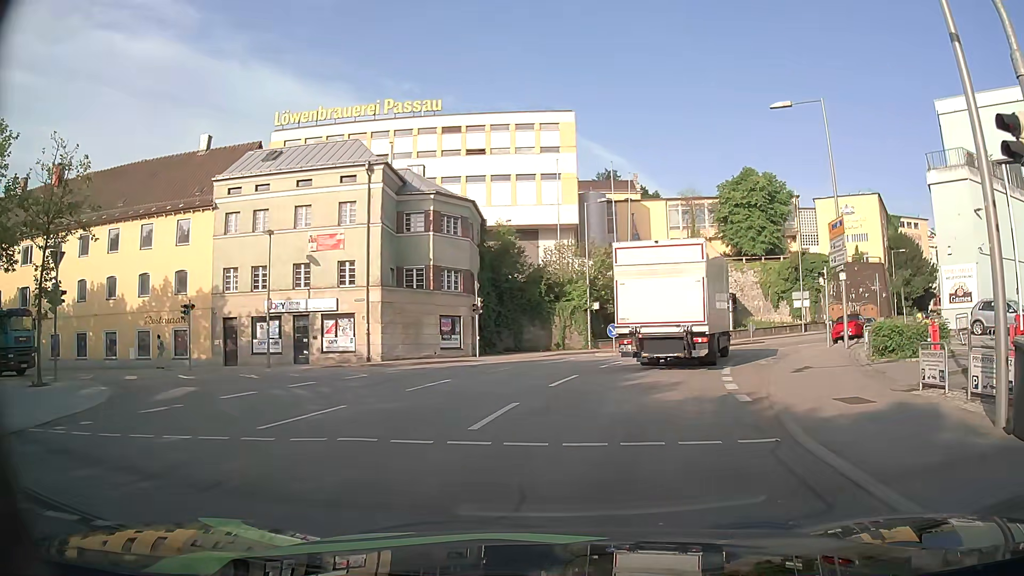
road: residential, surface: asphalt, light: Day
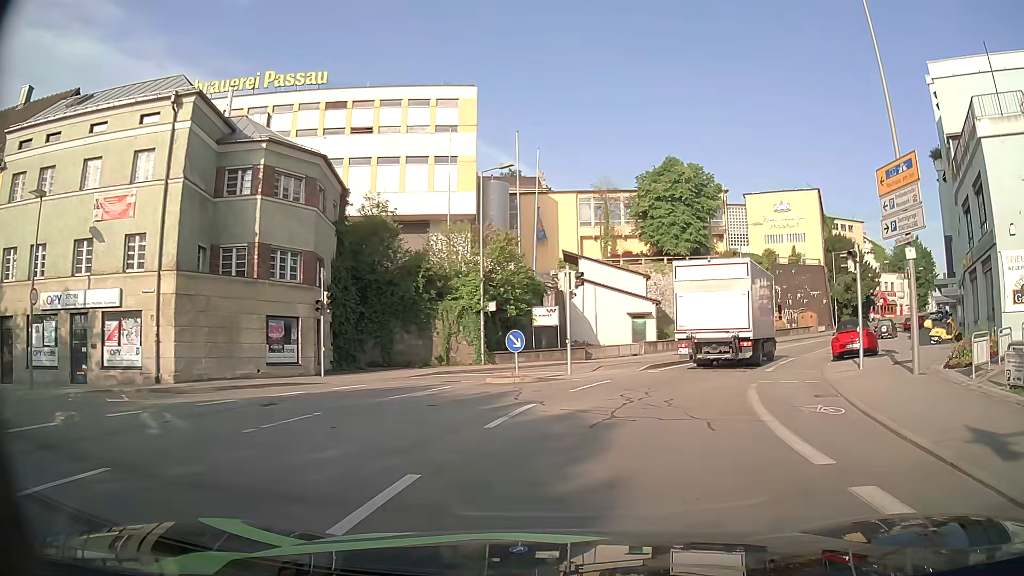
(+0.4, +11.9) m; +6°
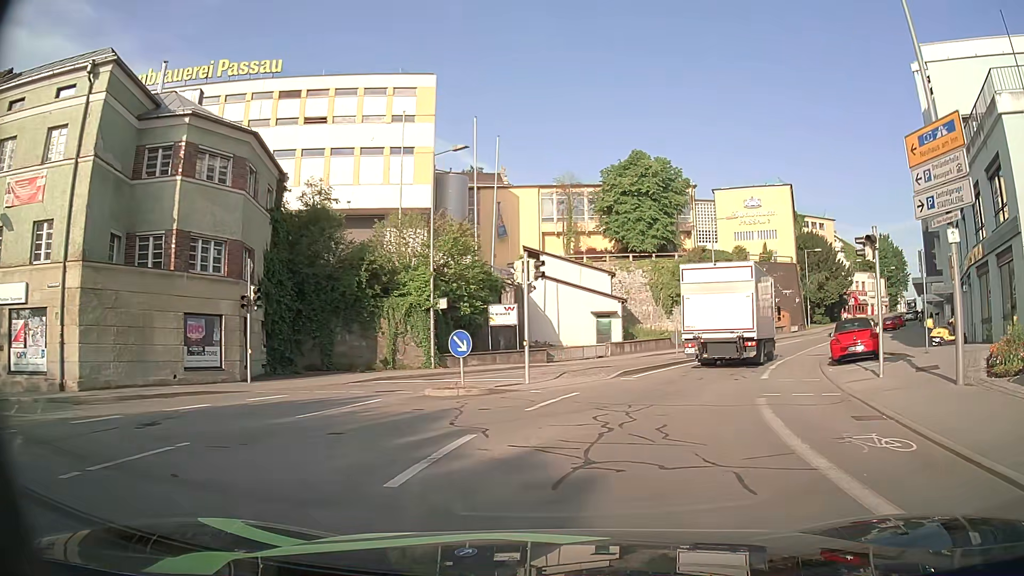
(+0.1, +3.5) m; +3°
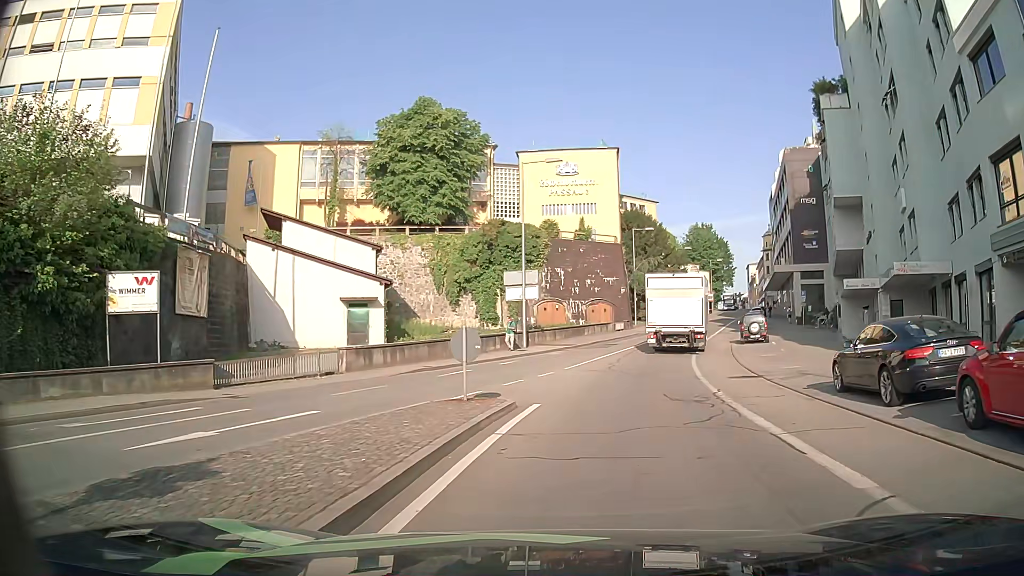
(+3.1, +18.4) m; +19°
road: tertiary
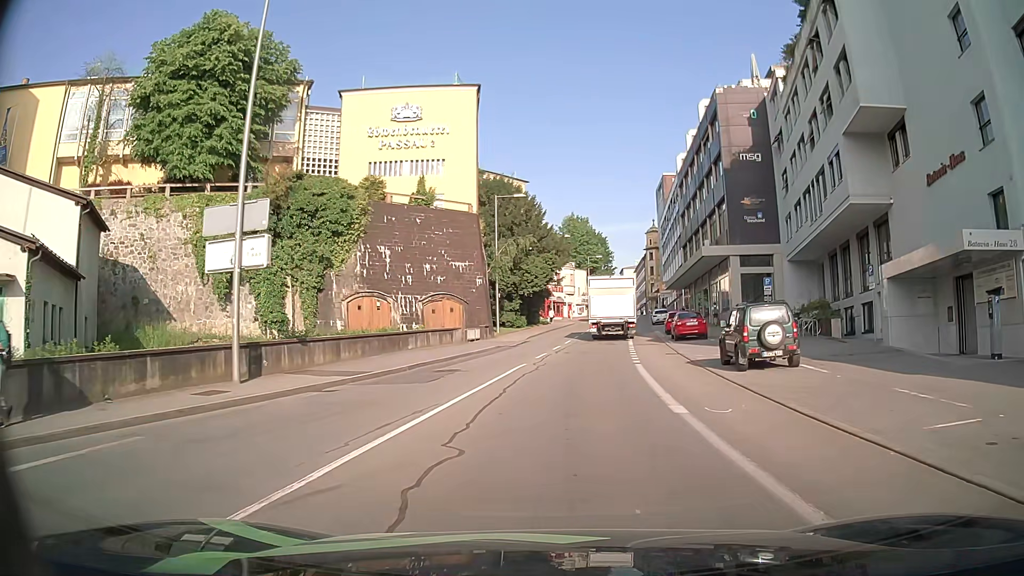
(+2.3, +21.5) m; +12°
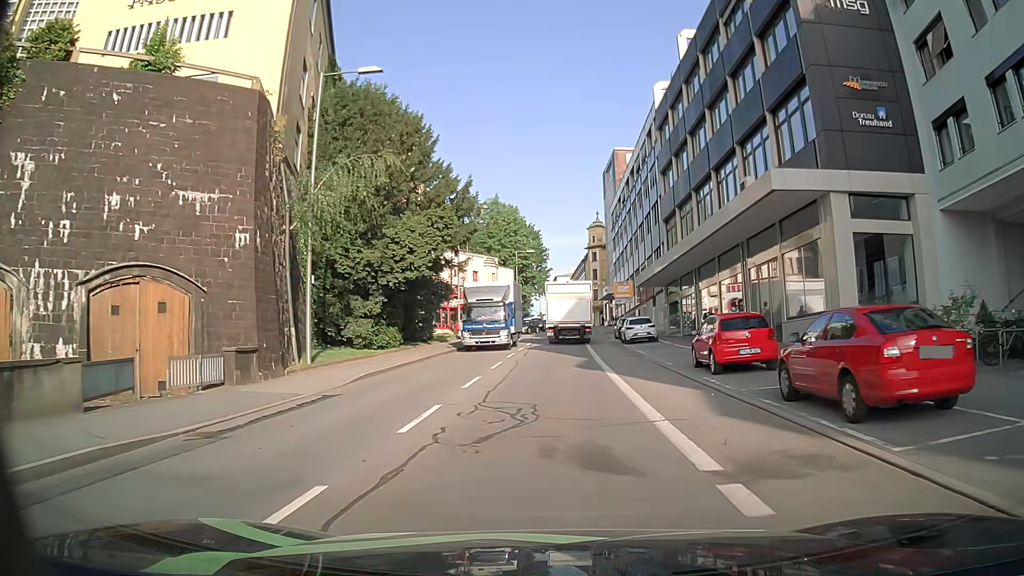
(+1.6, +27.4) m; +5°
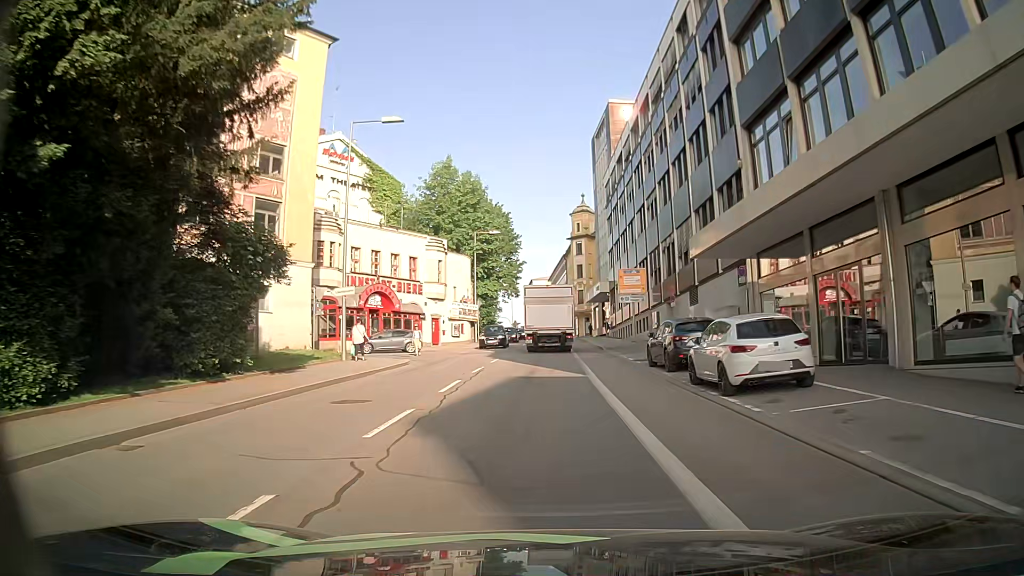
(+0.6, +24.4) m; +2°
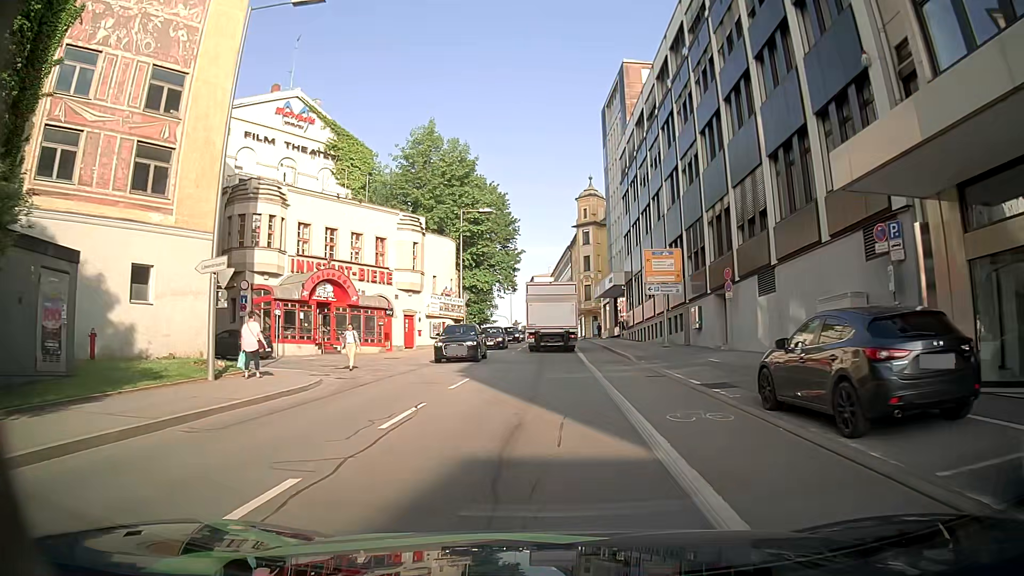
(-0.1, +11.5) m; 0°
(0, +10) (-1, +20) (-1, +30) (-1, +40) (-1, +50) (-1, +60) (-1, +70) (-2, +80) (-3, +90) (-5, +100) m
